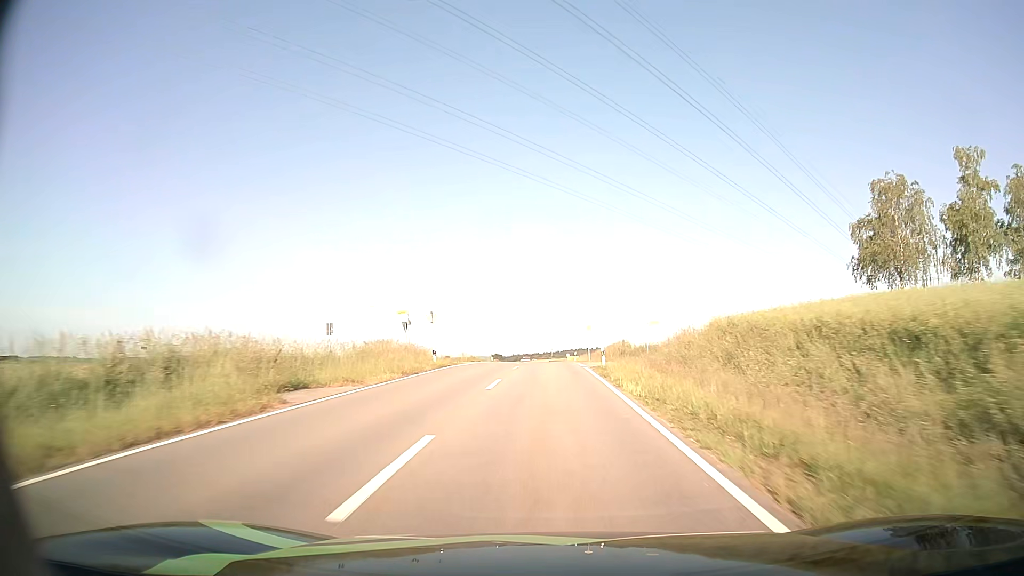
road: tertiary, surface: asphalt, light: Day
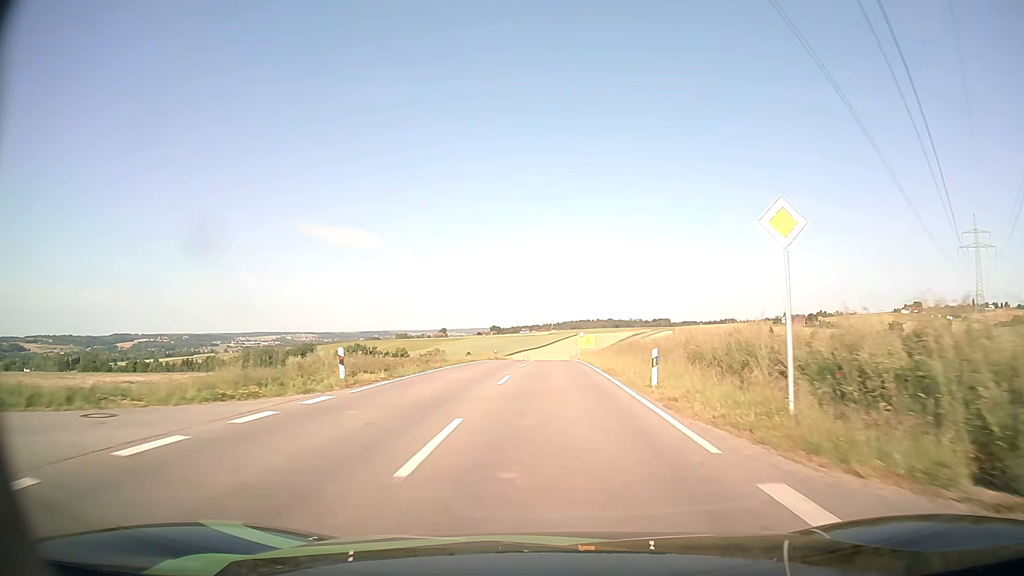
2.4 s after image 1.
(-0.1, +48.4) m; 0°
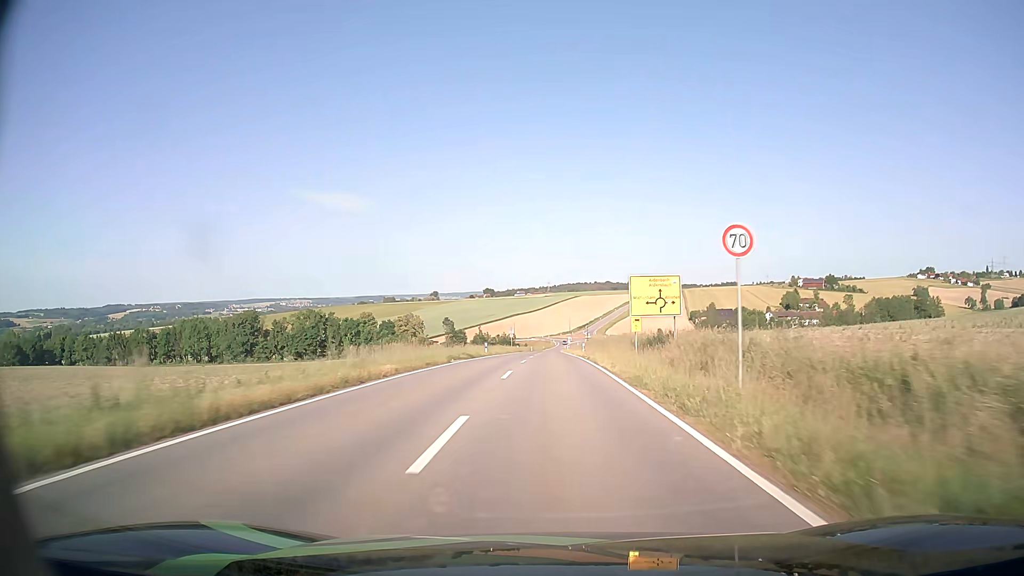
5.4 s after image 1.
(+0.1, +61.4) m; 0°
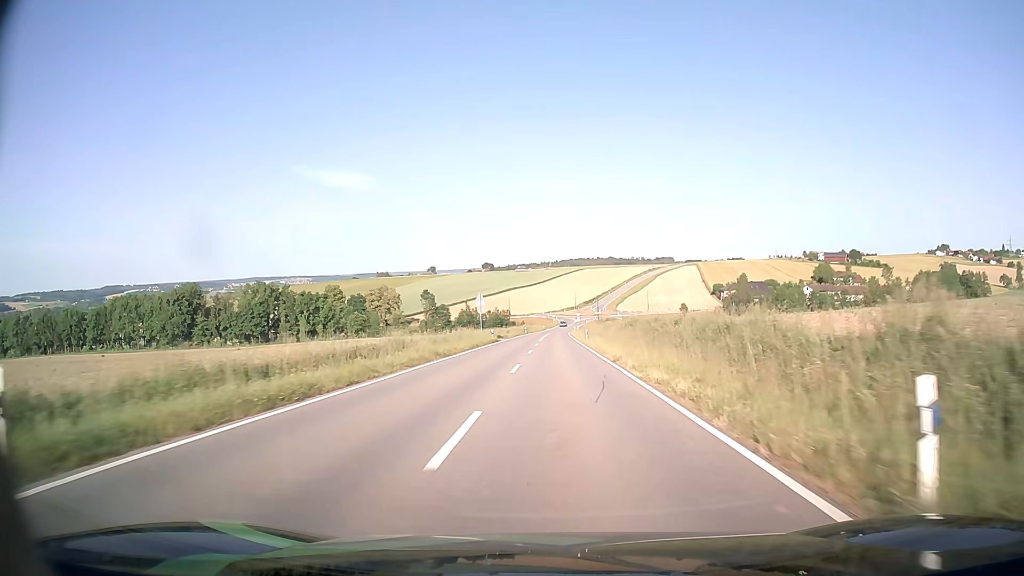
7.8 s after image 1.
(0.0, +49.4) m; 0°
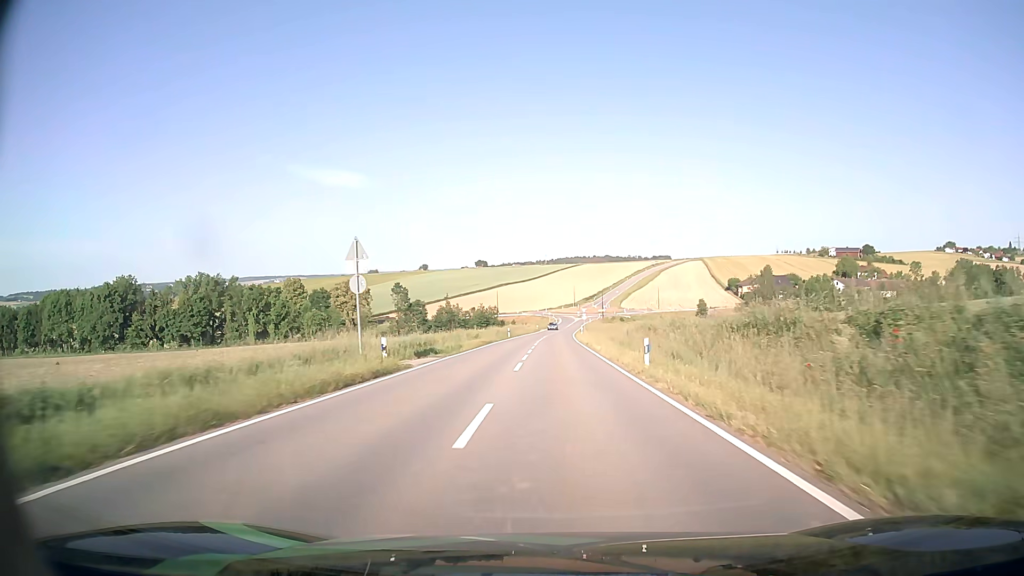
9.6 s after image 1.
(0.0, +35.9) m; 0°
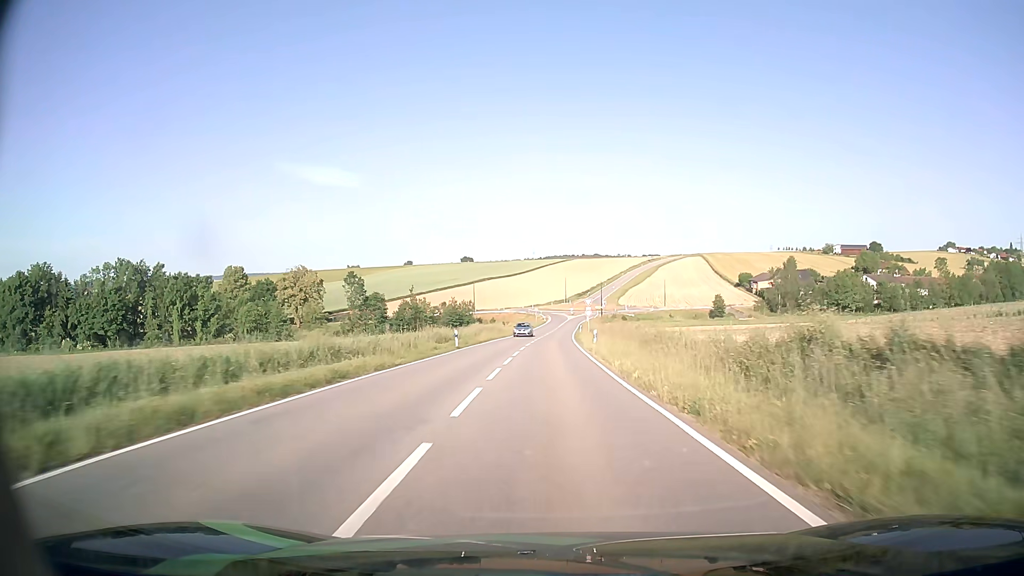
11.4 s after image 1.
(+0.2, +34.4) m; +1°
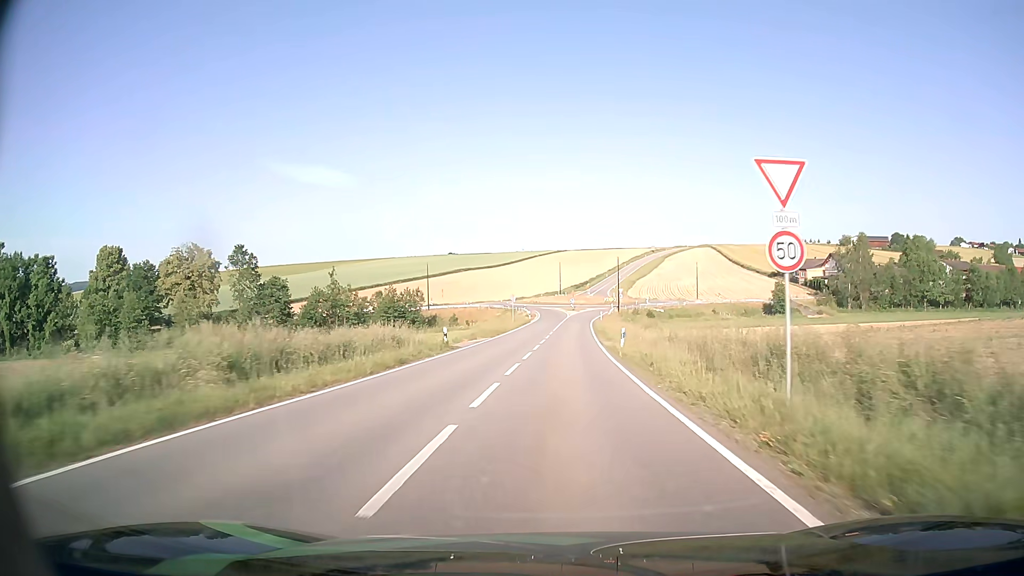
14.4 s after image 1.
(+0.3, +54.2) m; +1°
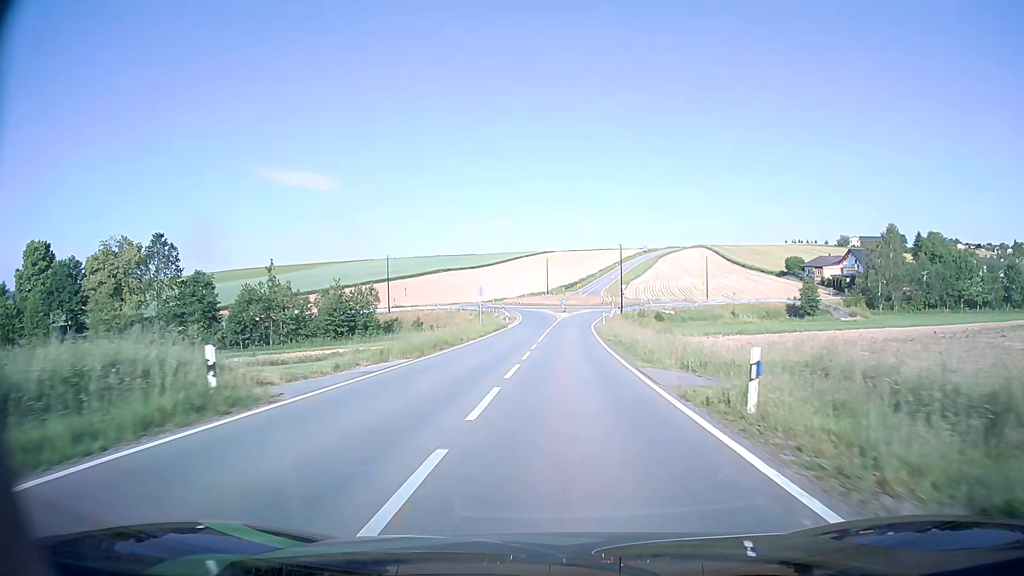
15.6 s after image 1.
(+0.2, +20.3) m; +1°
(0, +10) (0, +20) (0, +30) (+1, +40) (+1, +50) (+2, +60) (+3, +70) (+5, +80) (+9, +89) (+15, +96) m
